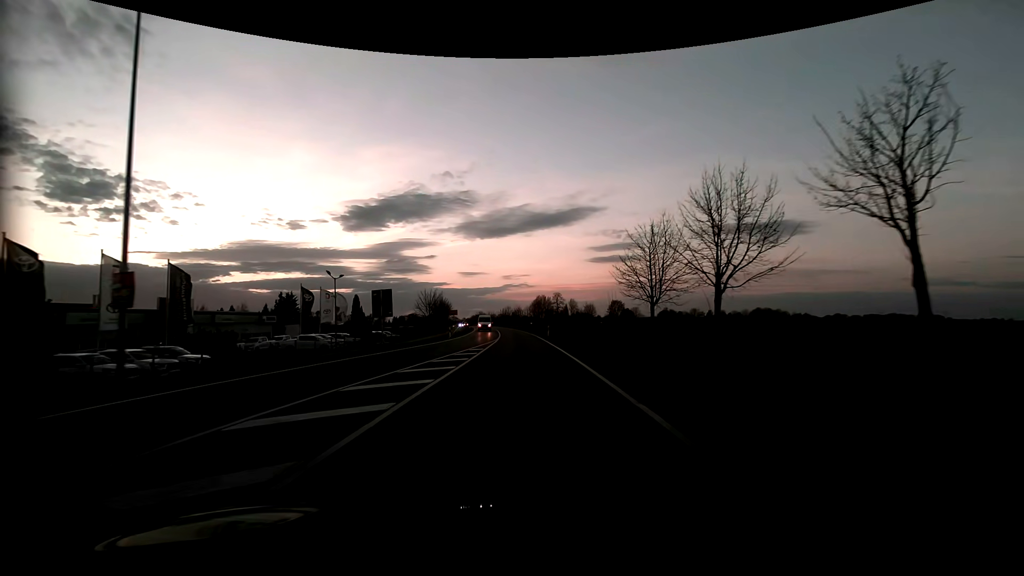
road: primary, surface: asphalt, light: Sunrise
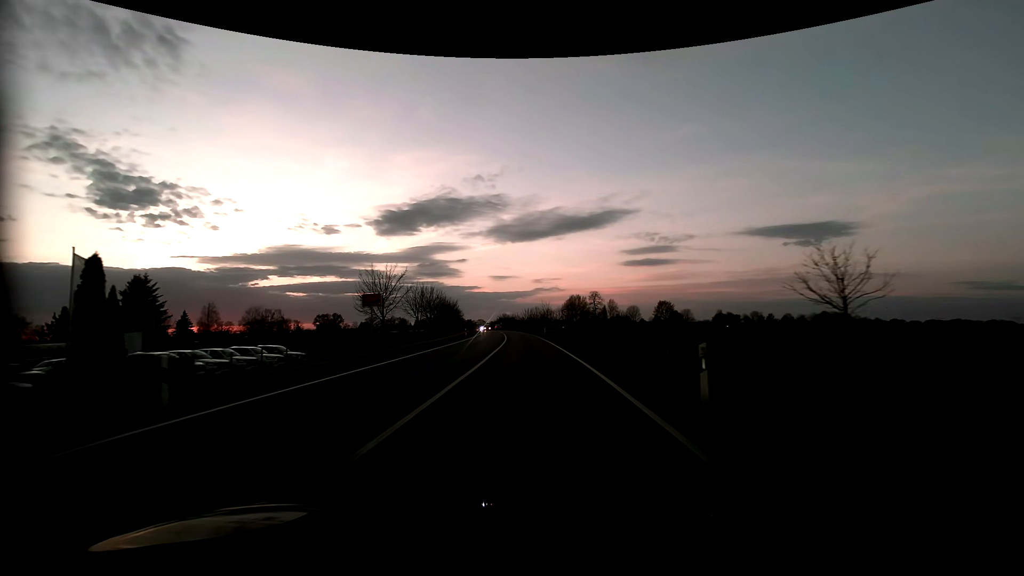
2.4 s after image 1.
(-1.3, +39.0) m; -3°
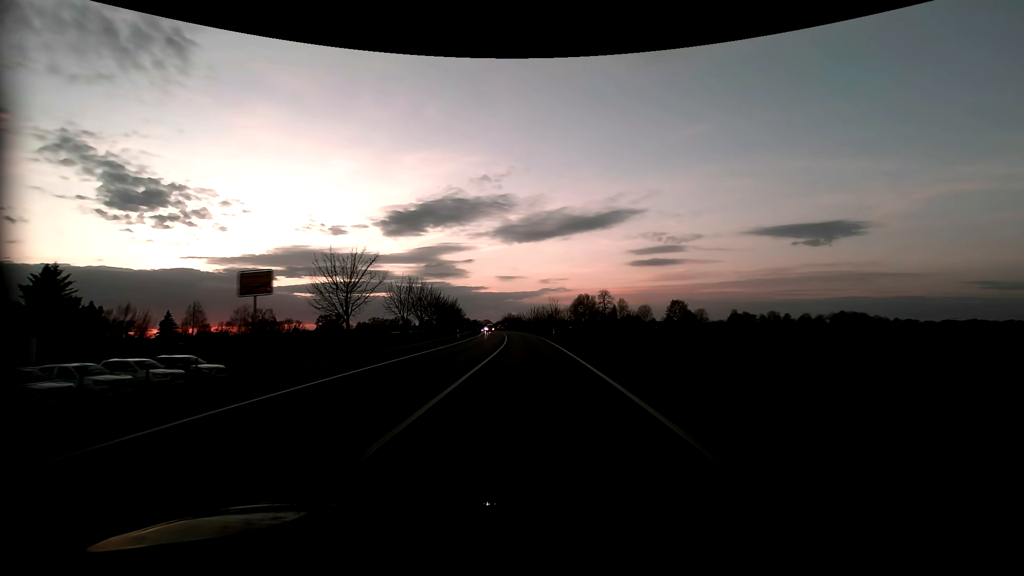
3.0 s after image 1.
(-0.1, +10.4) m; -1°
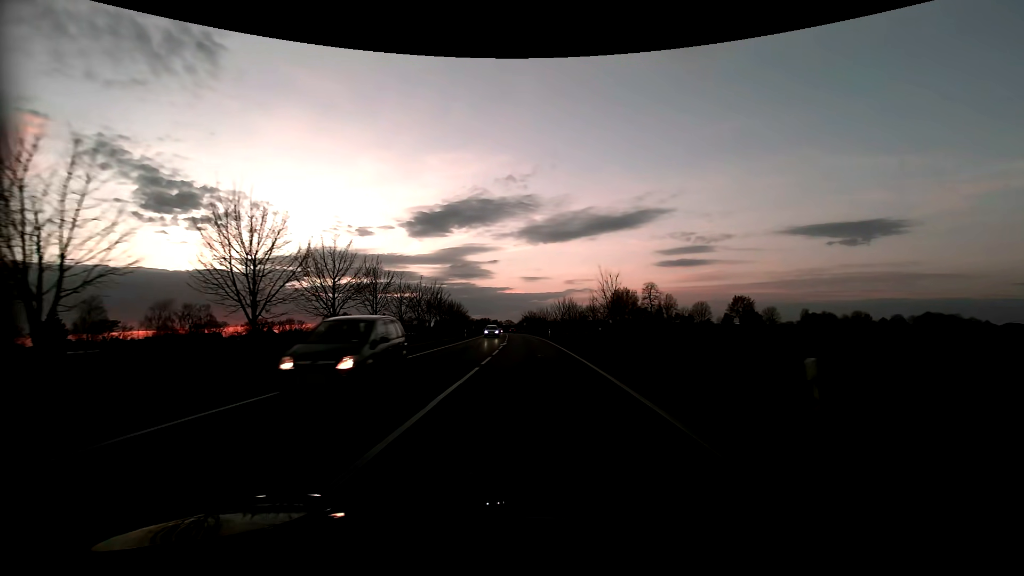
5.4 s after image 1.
(-1.1, +43.7) m; -3°
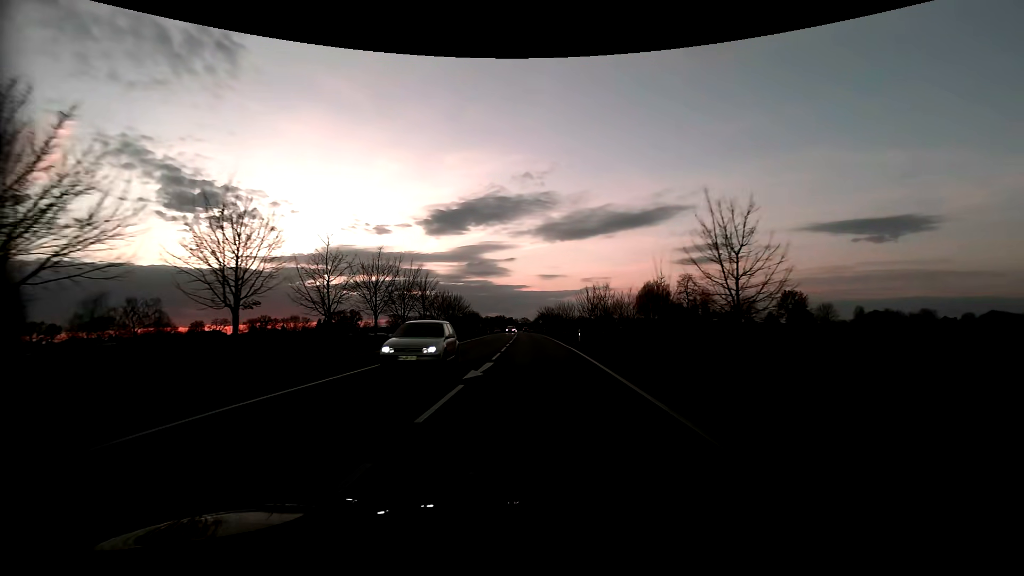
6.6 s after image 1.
(-0.3, +22.4) m; -2°
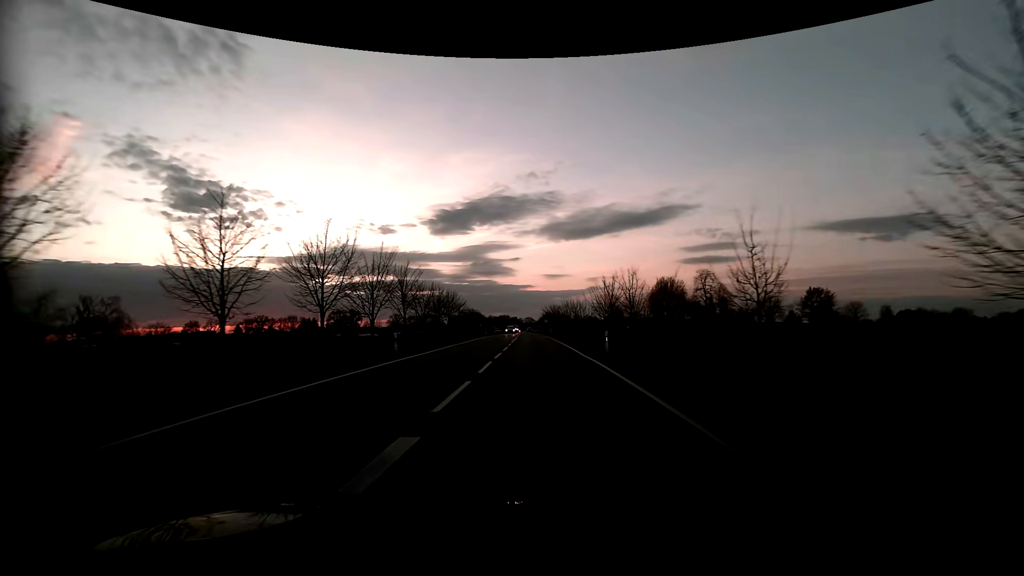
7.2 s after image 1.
(-0.1, +11.2) m; 0°
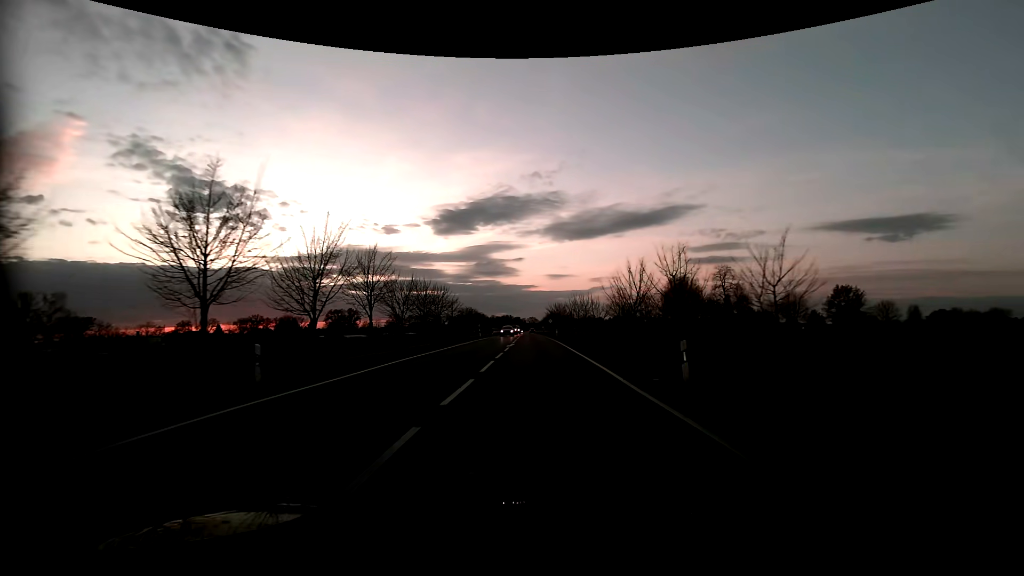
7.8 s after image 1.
(0.0, +11.2) m; 0°
